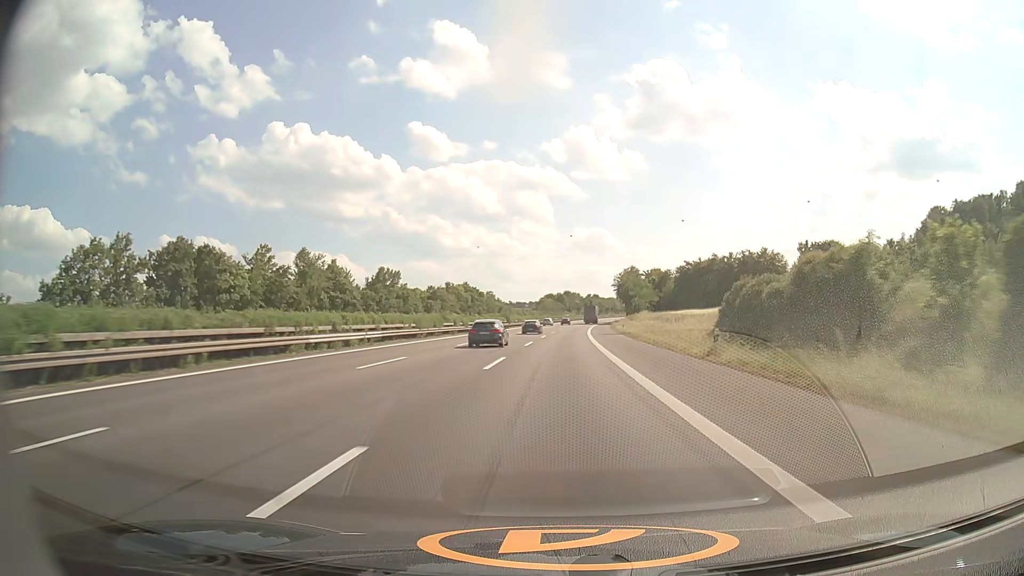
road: motorway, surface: asphalt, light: Day
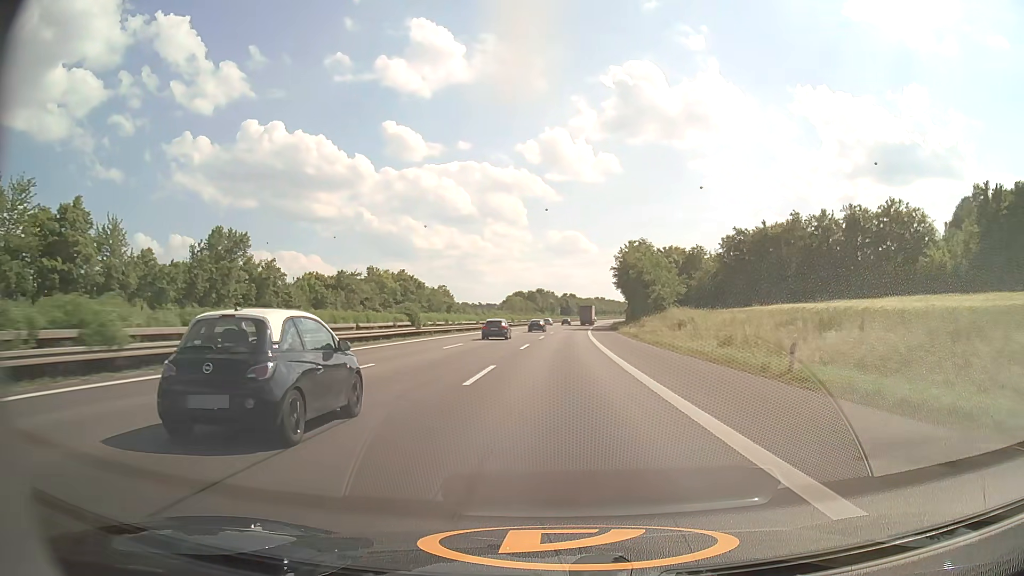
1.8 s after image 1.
(+1.2, +58.0) m; +2°
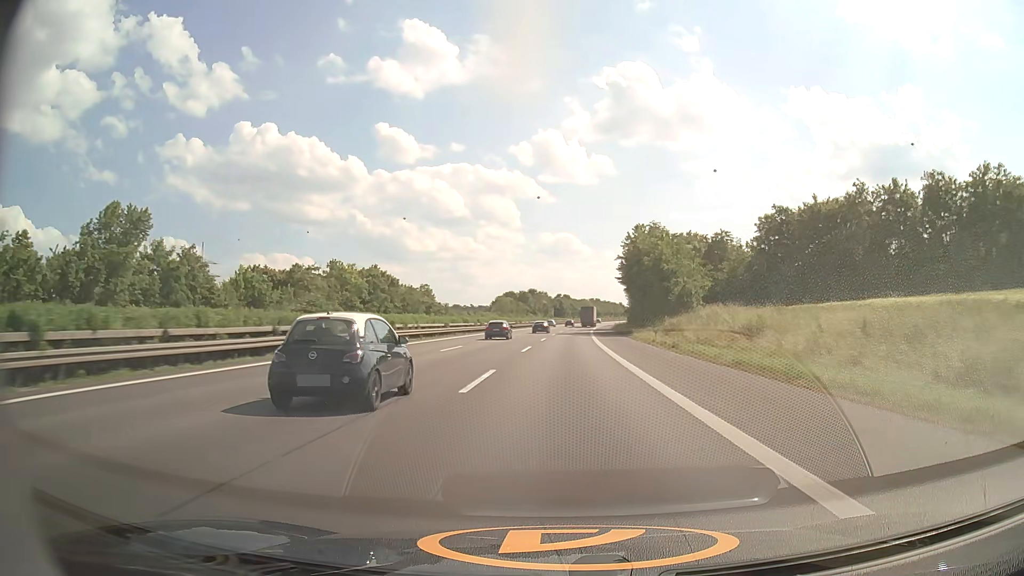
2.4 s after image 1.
(+0.1, +19.3) m; +1°
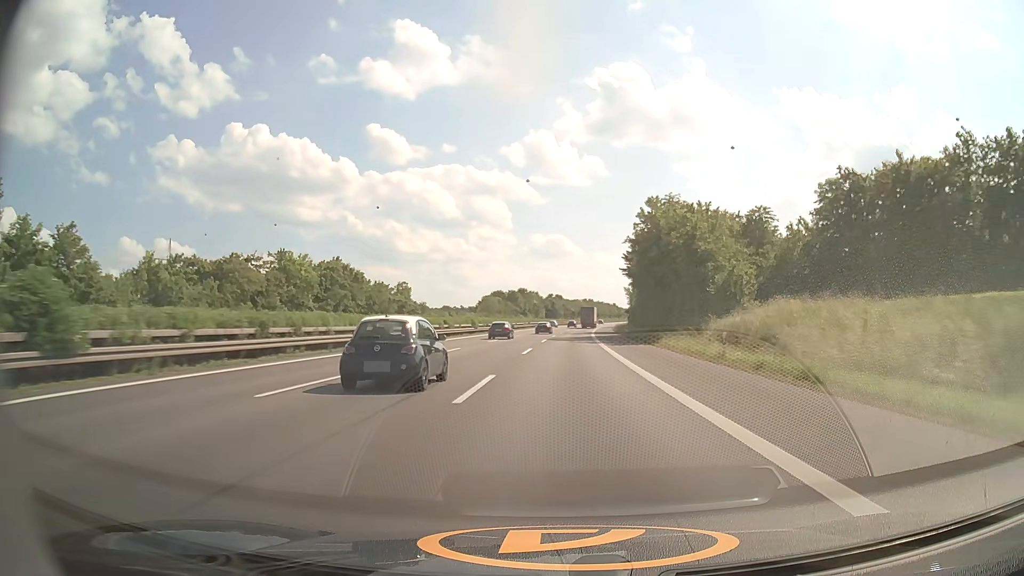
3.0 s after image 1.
(+0.1, +19.3) m; +1°
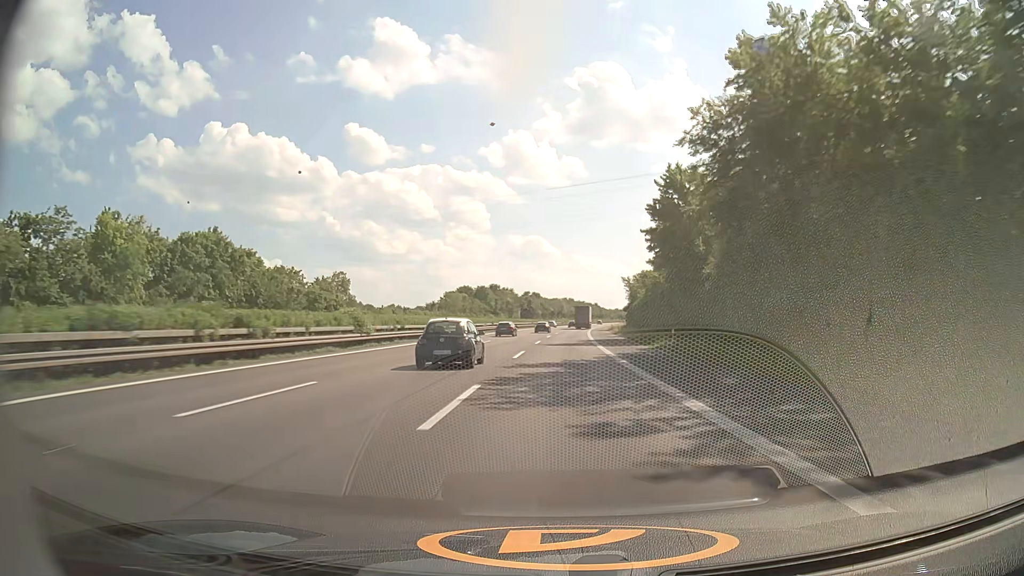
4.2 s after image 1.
(+0.6, +38.6) m; +2°
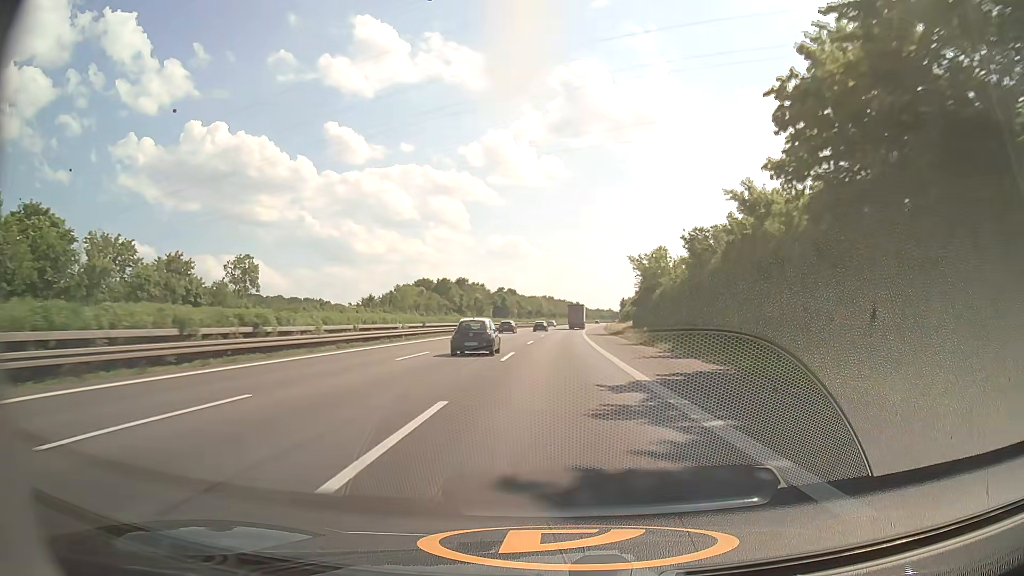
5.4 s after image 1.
(+0.5, +38.5) m; +2°
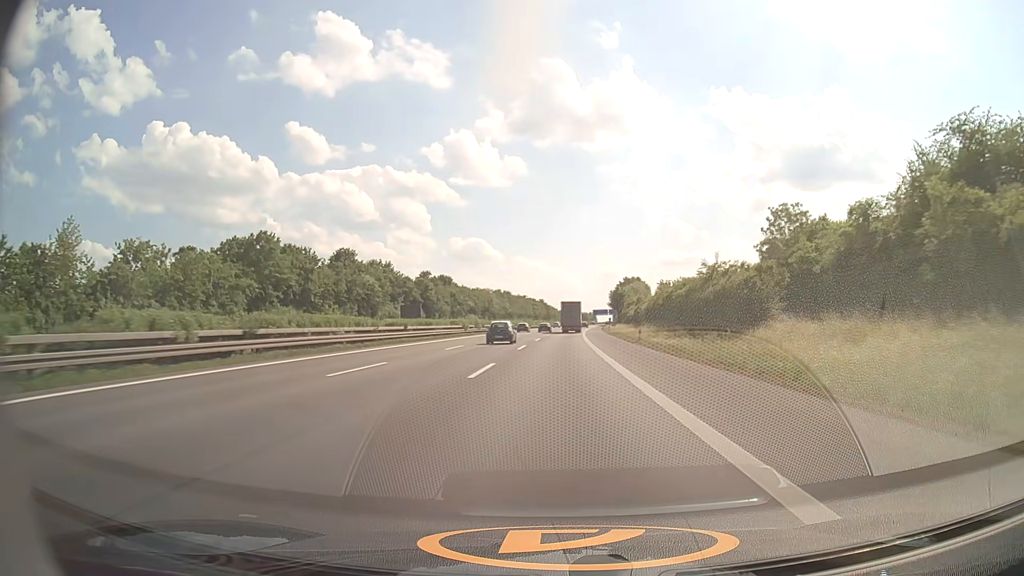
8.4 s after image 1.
(+2.8, +96.0) m; +3°
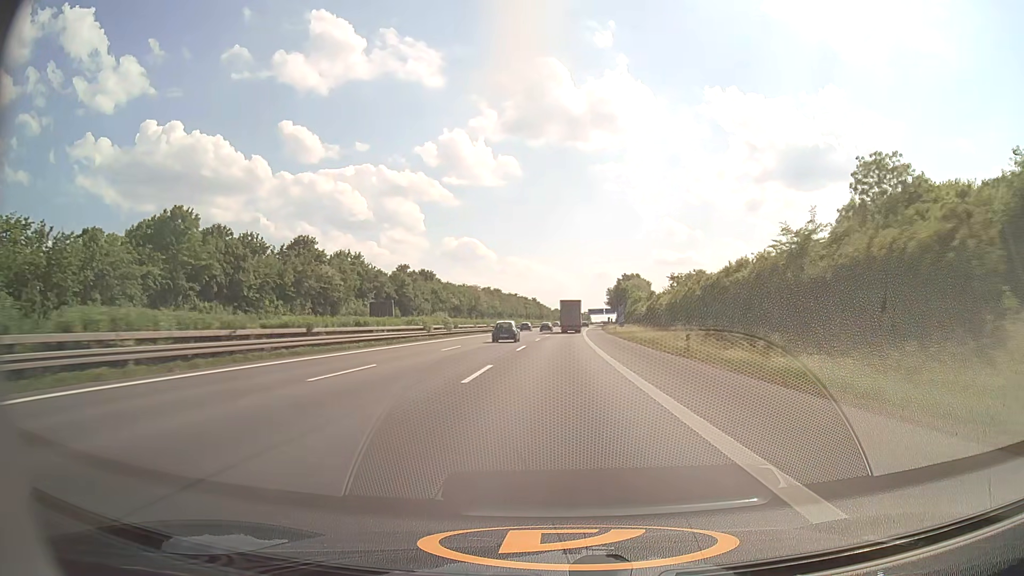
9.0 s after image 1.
(+0.1, +19.2) m; +1°
